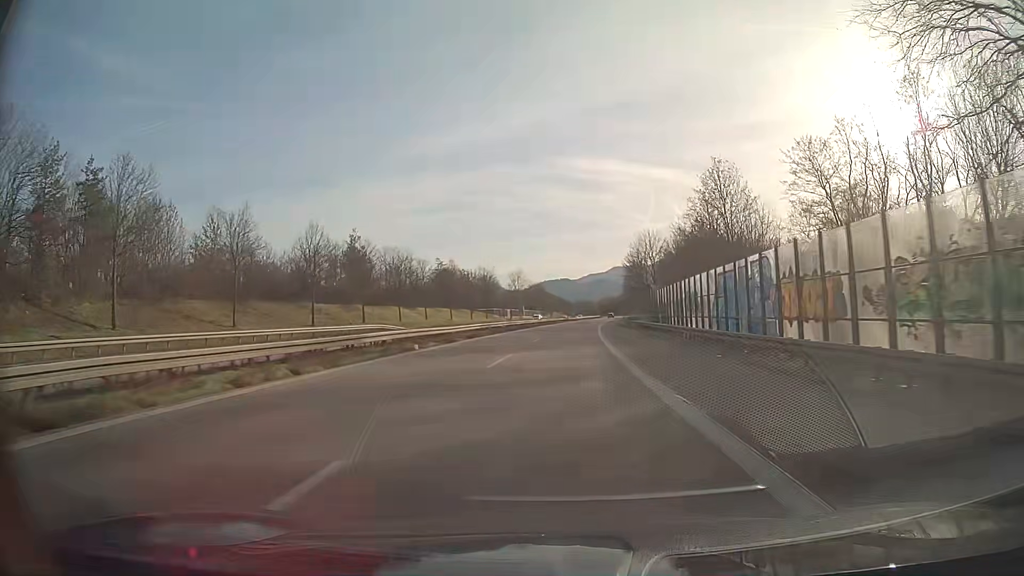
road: trunk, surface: asphalt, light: Day
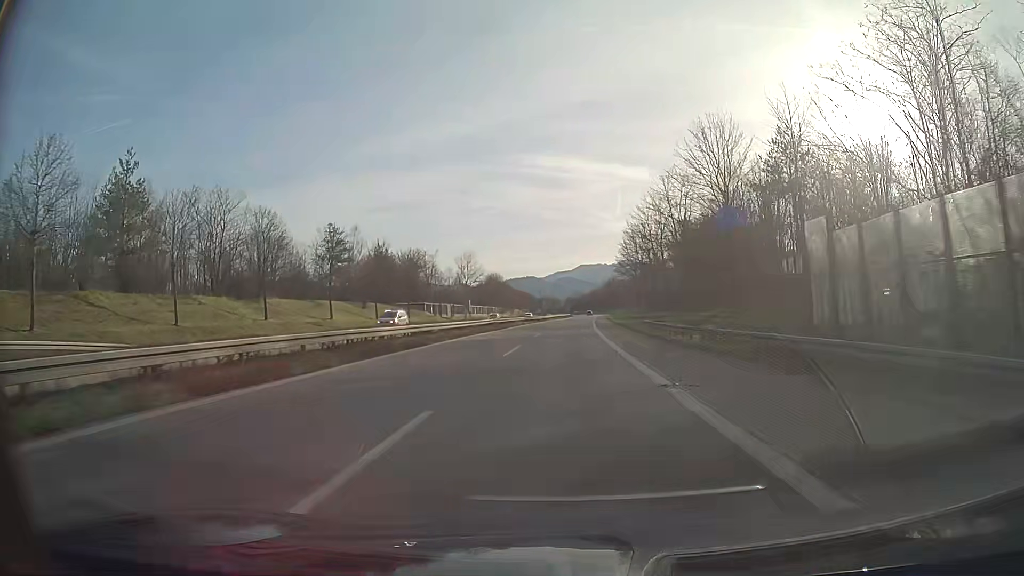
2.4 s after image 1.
(+1.2, +48.8) m; +3°
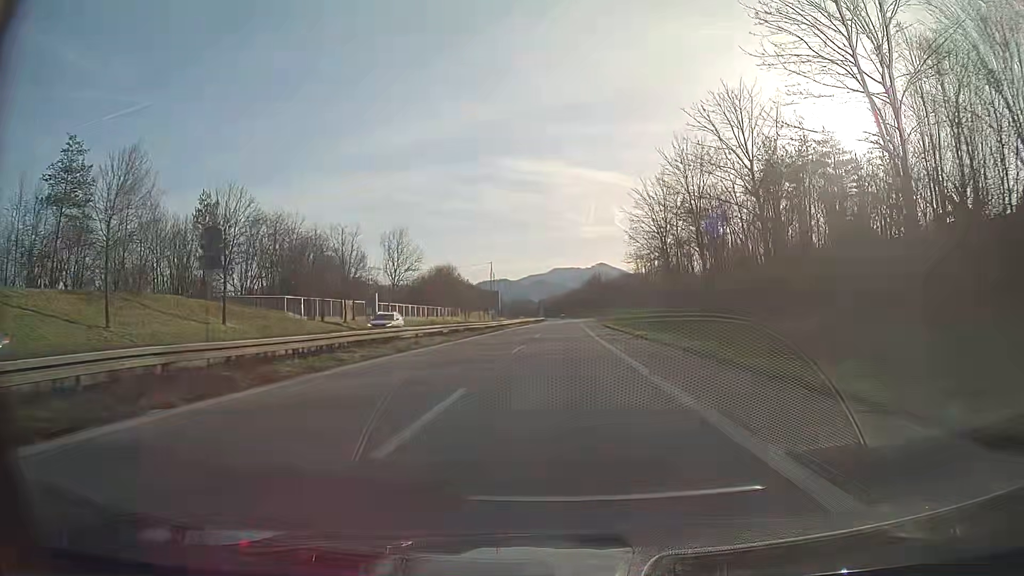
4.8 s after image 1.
(+1.0, +48.8) m; +2°
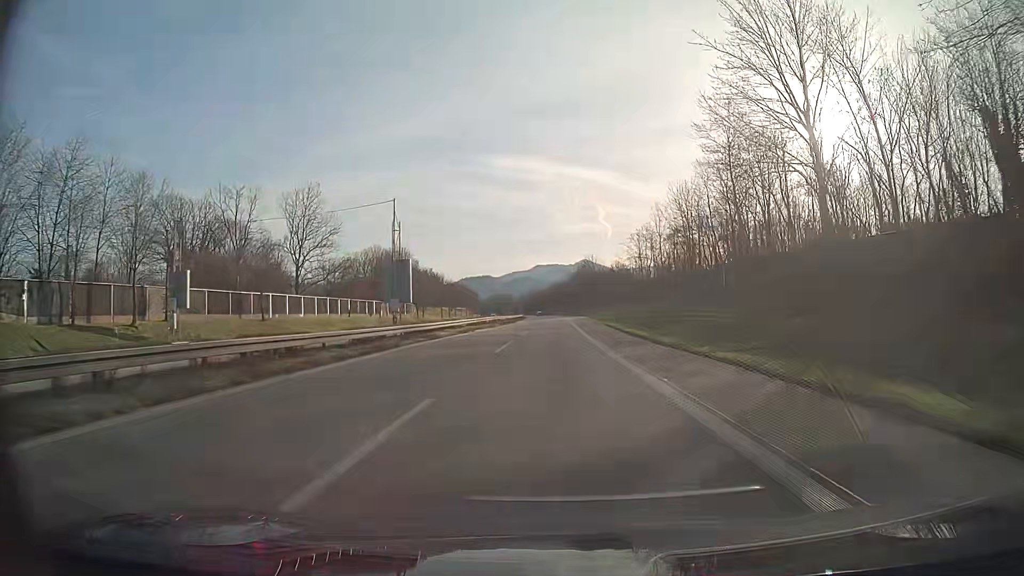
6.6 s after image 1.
(+0.4, +36.6) m; +1°
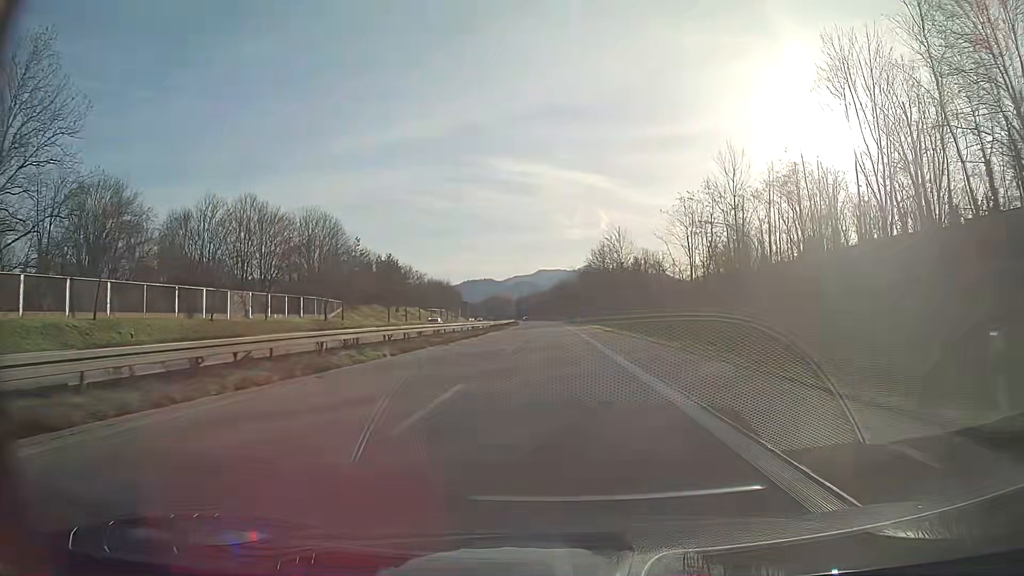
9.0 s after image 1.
(-0.1, +48.8) m; 0°
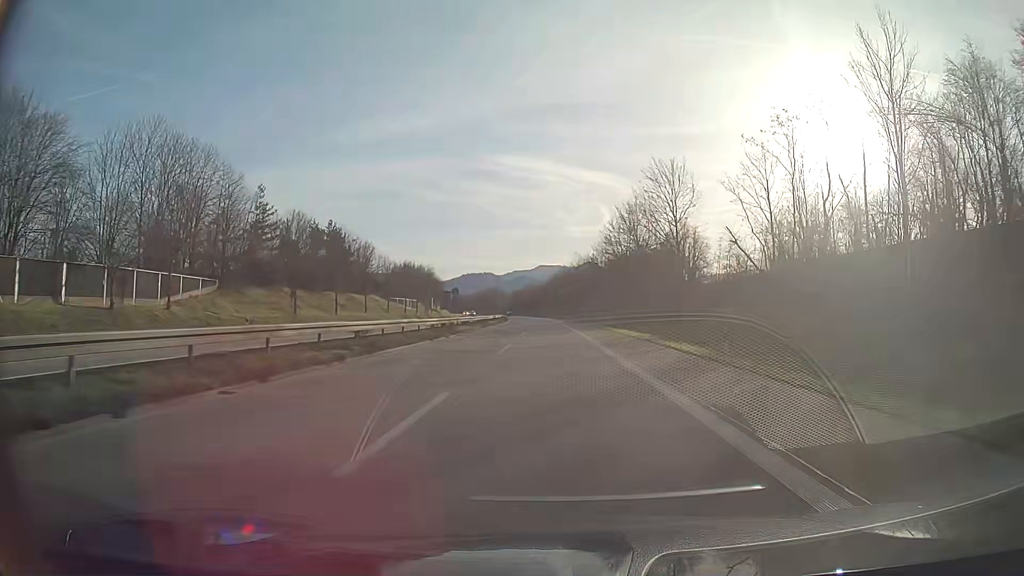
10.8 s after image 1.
(+0.1, +36.5) m; 0°
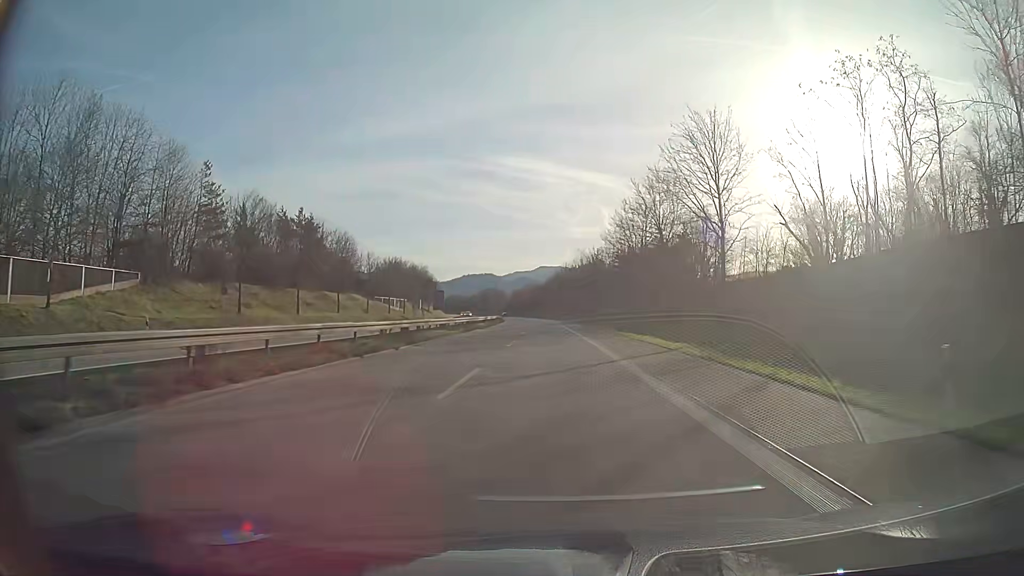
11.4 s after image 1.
(0.0, +12.2) m; 0°
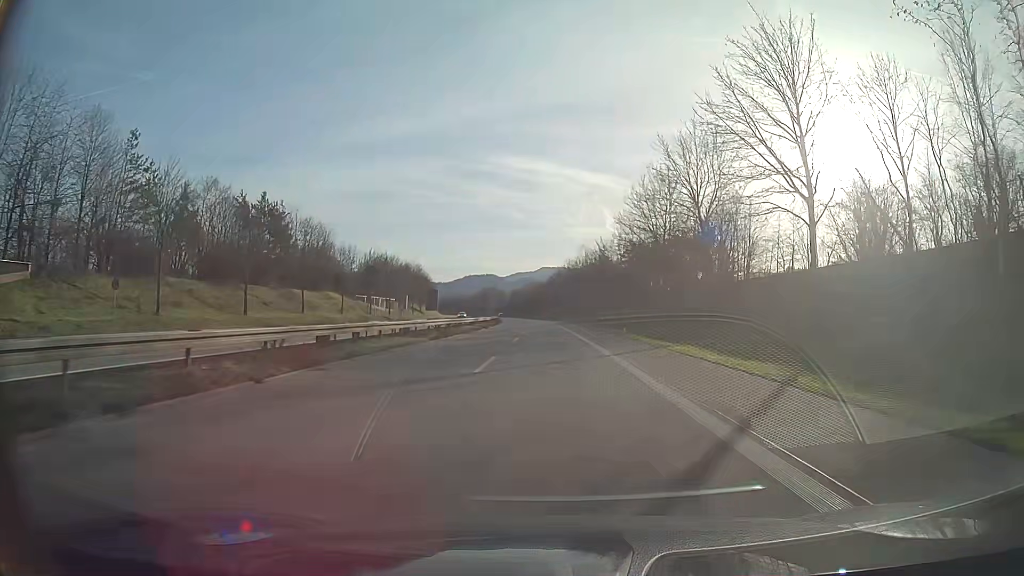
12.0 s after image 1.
(0.0, +12.2) m; 0°
(0, +10) (0, +20) (0, +30) (0, +40) (0, +50) (-1, +60) (-1, +70) (-1, +80) (-2, +90) (-2, +100) m
